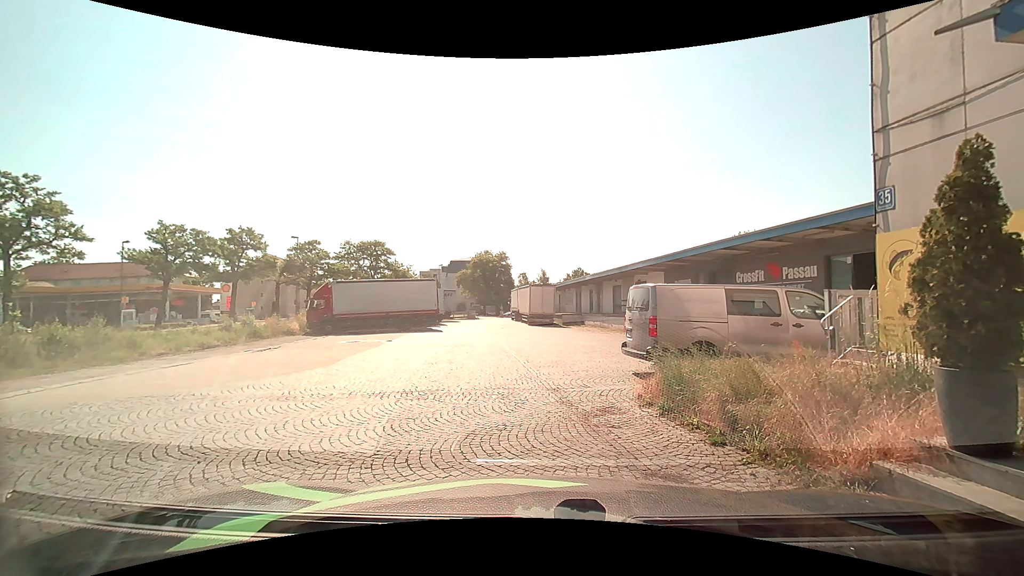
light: Day
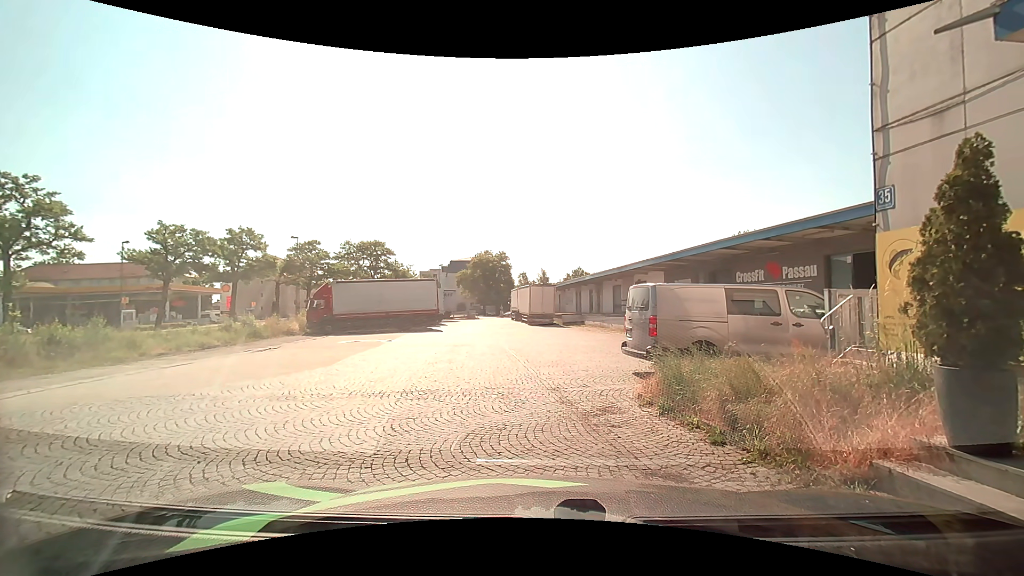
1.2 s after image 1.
(0.0, 0.0) m; 0°
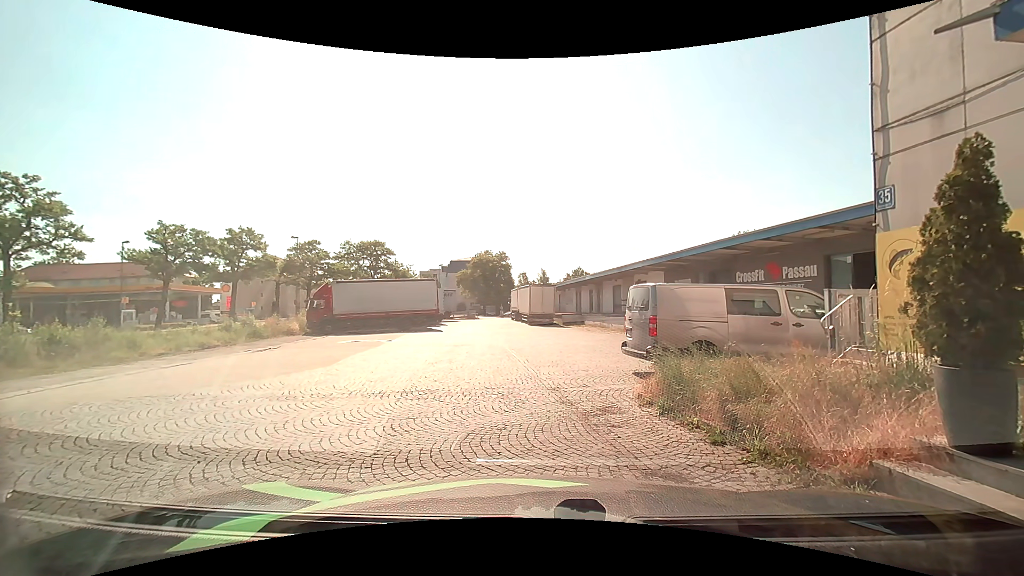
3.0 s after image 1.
(0.0, 0.0) m; 0°
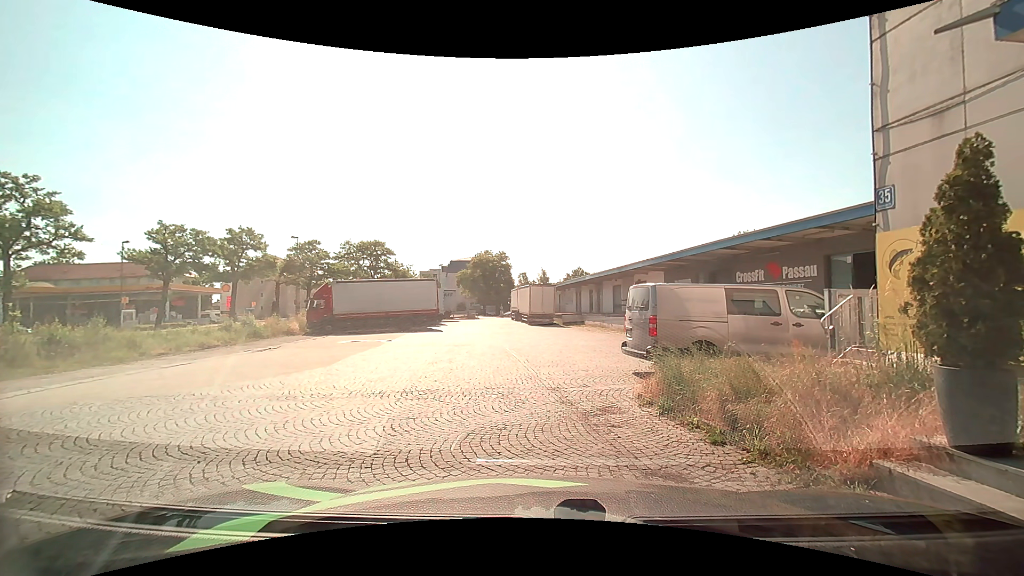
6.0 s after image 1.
(0.0, 0.0) m; 0°
